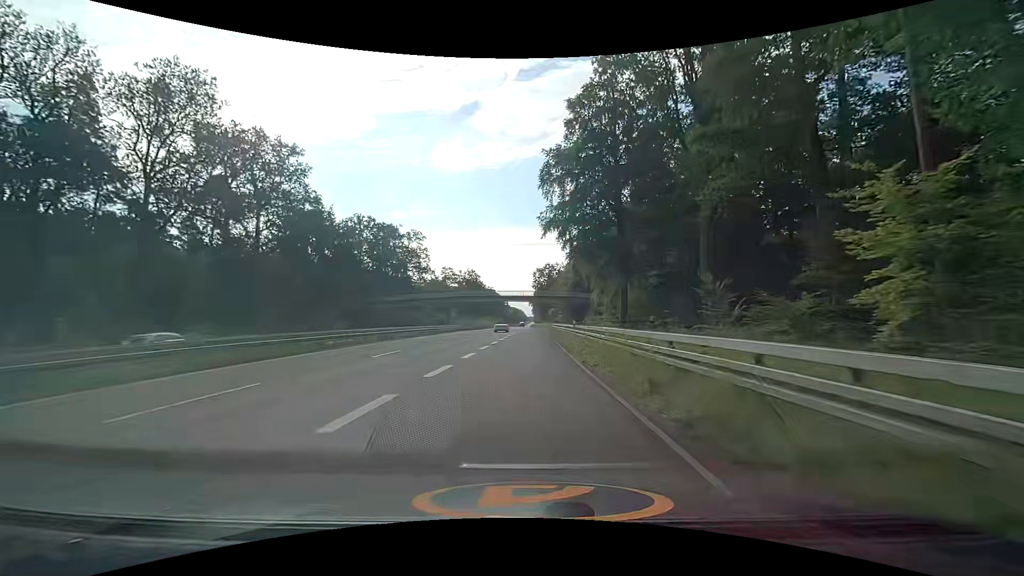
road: trunk_link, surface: asphalt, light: Day
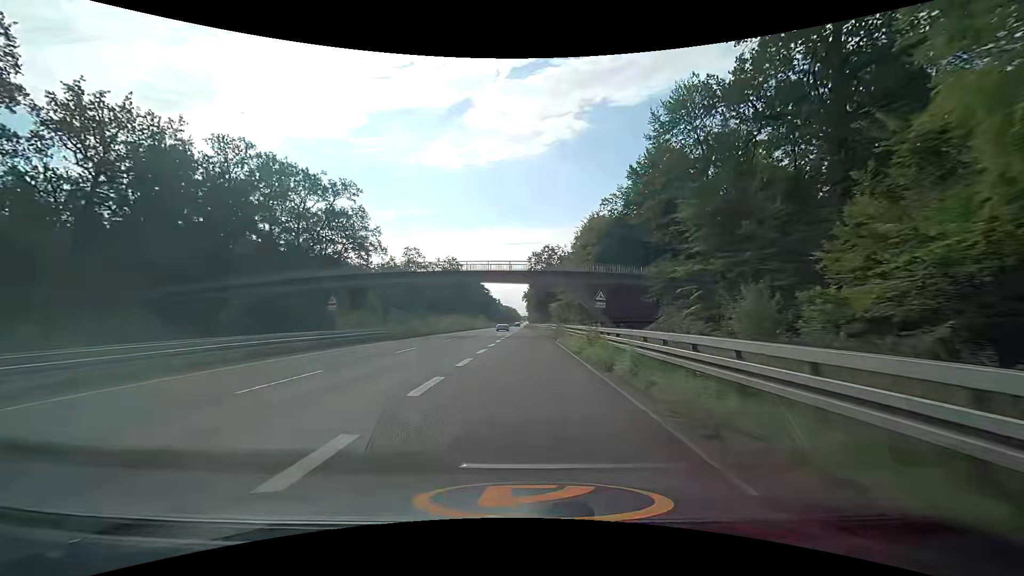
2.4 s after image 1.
(+0.2, +45.0) m; +1°
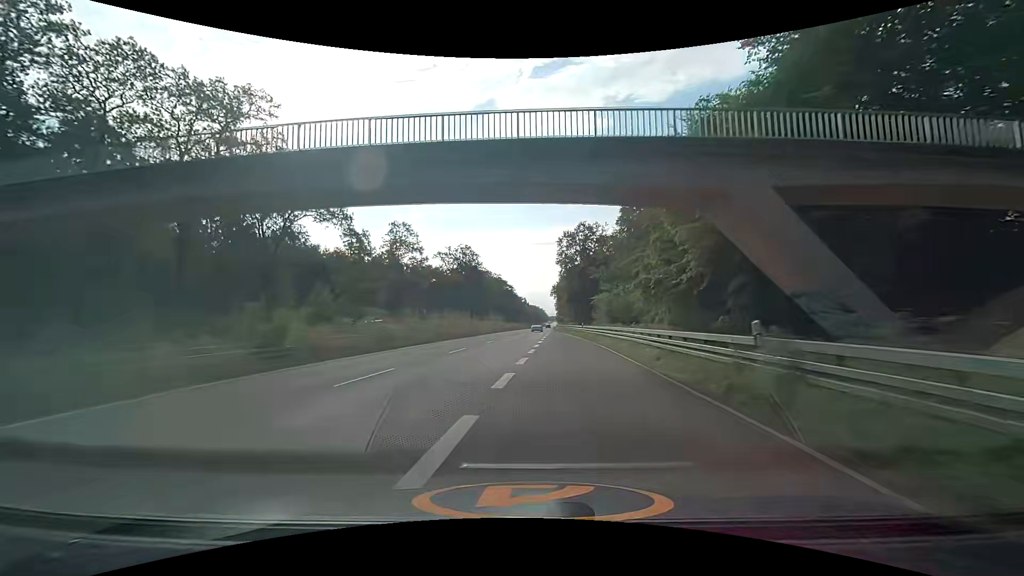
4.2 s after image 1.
(-0.5, +34.7) m; -3°
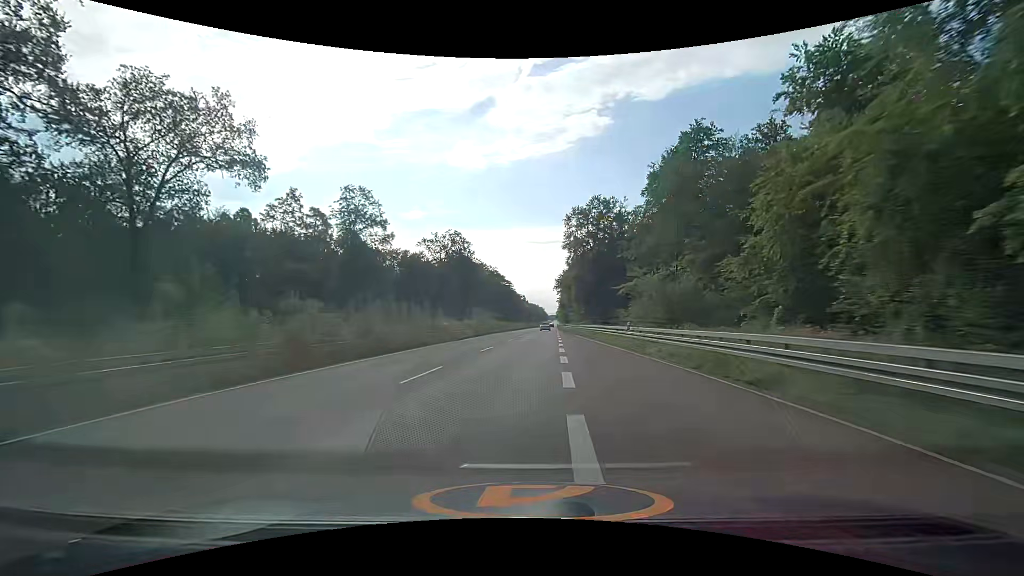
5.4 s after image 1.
(-0.1, +23.9) m; 0°
(0, +10) (0, +20) (0, +30) (+1, +40) (+1, +50) (+2, +60) (+2, +70) (+3, +80) (+3, +90) (+4, +100) m
